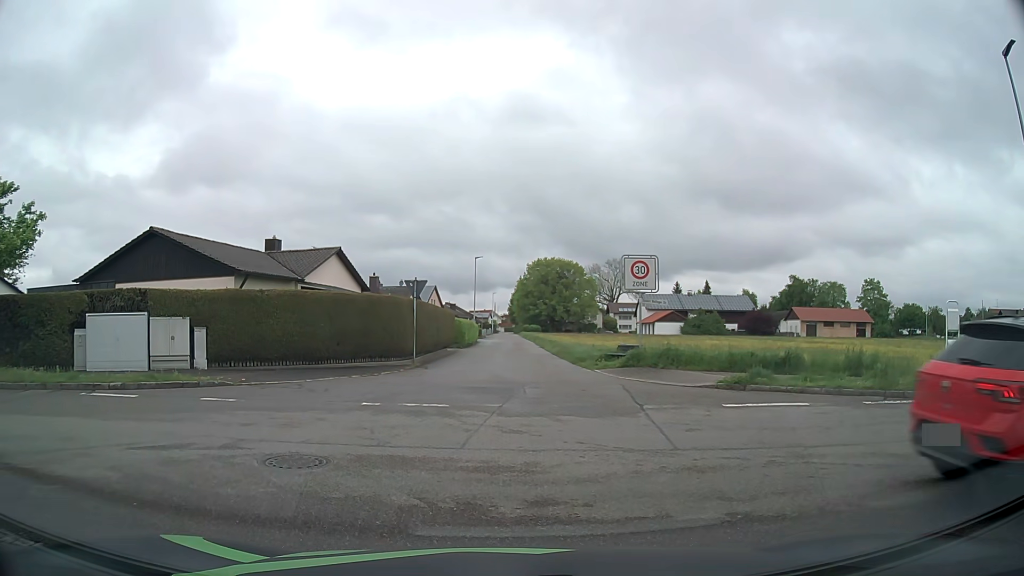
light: Day
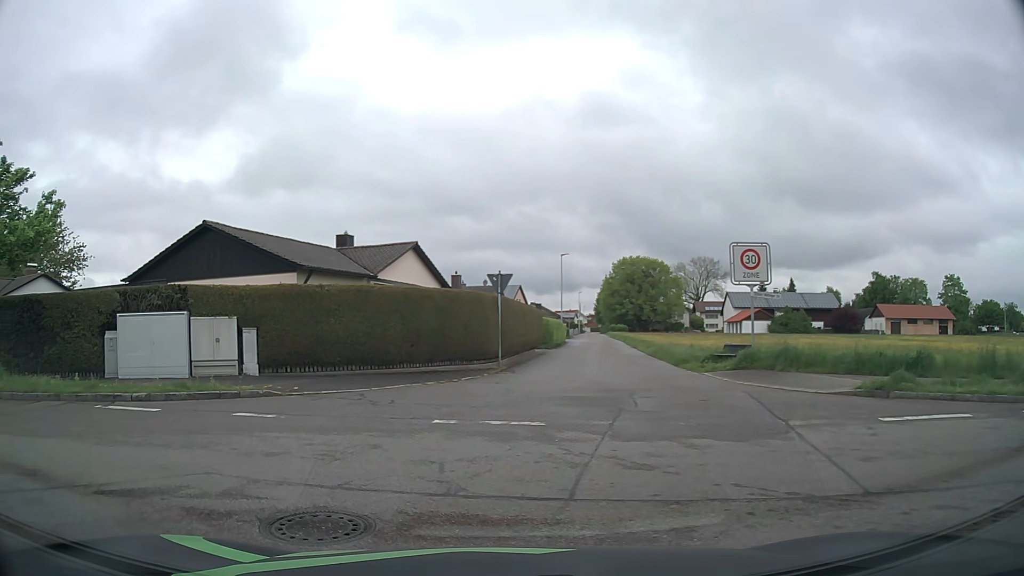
(-0.1, +2.6) m; -6°
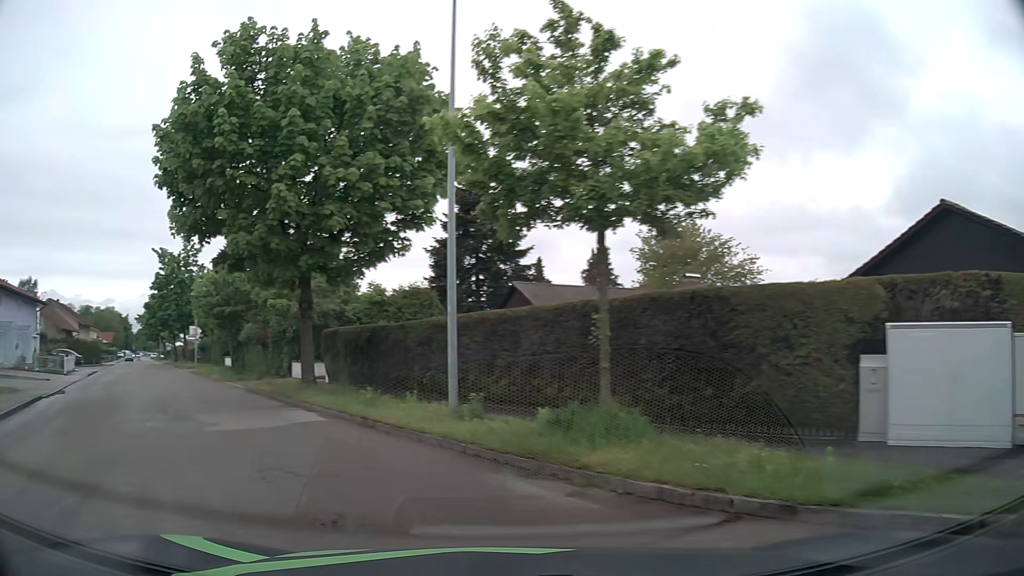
(-4.1, +7.0) m; -59°
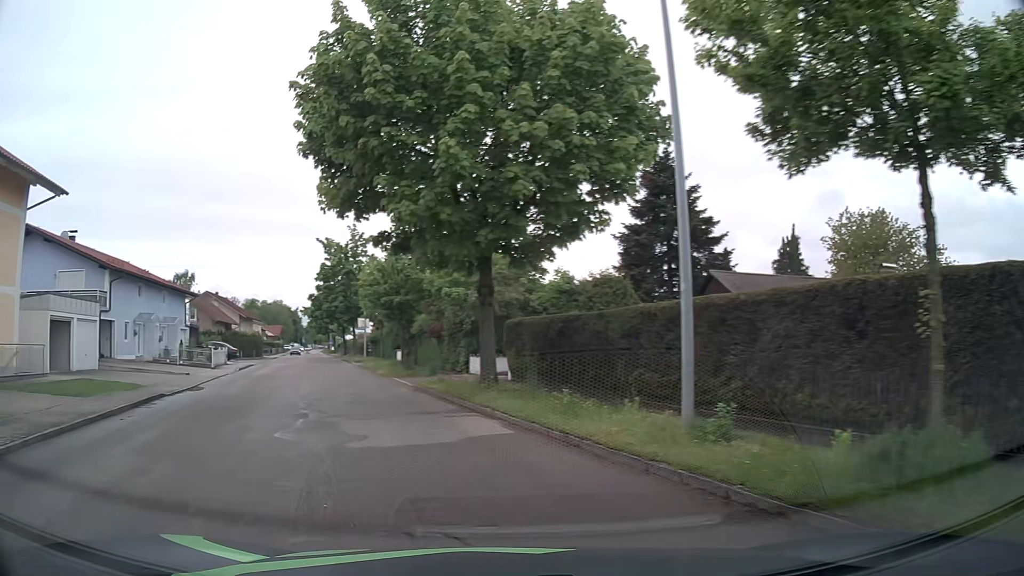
(-0.4, +3.1) m; -15°
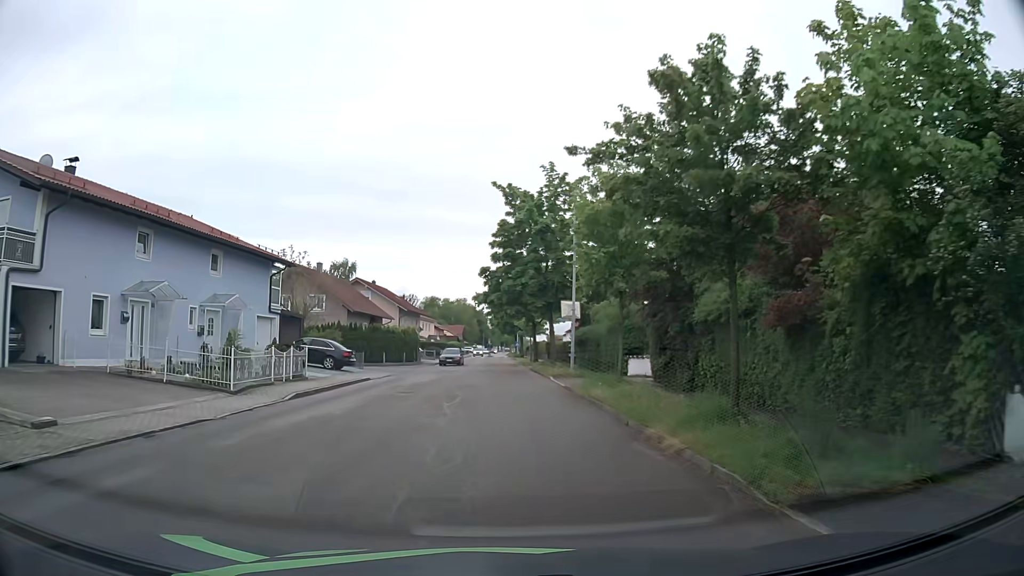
(-5.4, +22.3) m; -17°
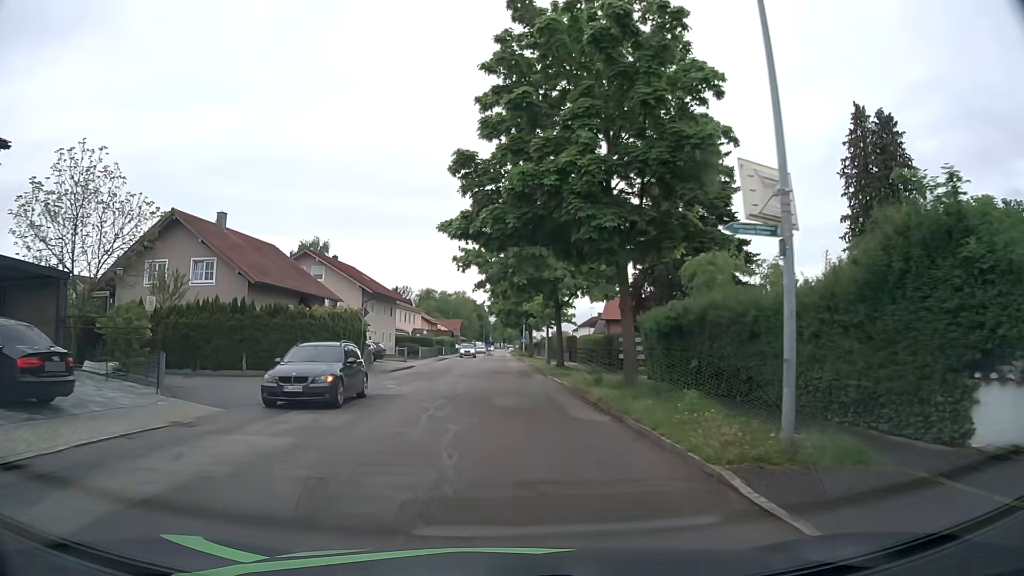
(-0.2, +23.6) m; 0°
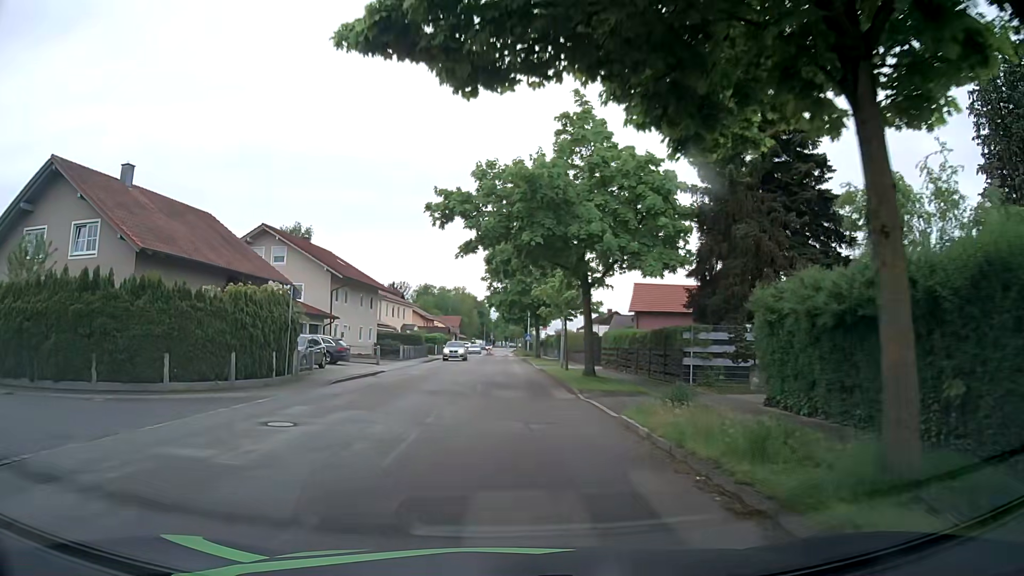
(-0.1, +11.7) m; -1°
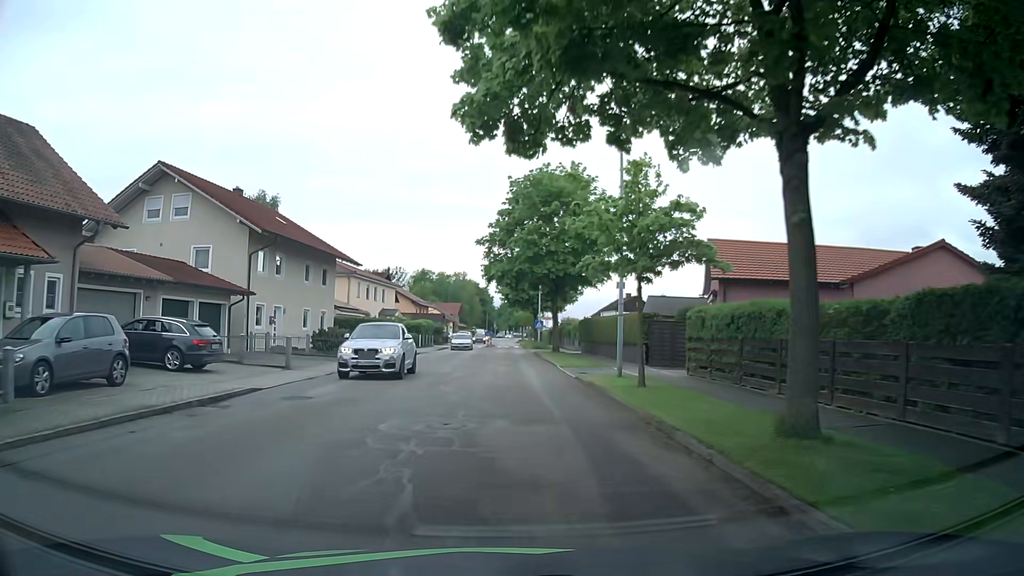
(0.0, +17.1) m; 0°
(0, +10) (0, +20) (0, +30) (0, +40) (-1, +50) (0, +60) (0, +70) (-1, +80) (-1, +90) (-1, +100) m
